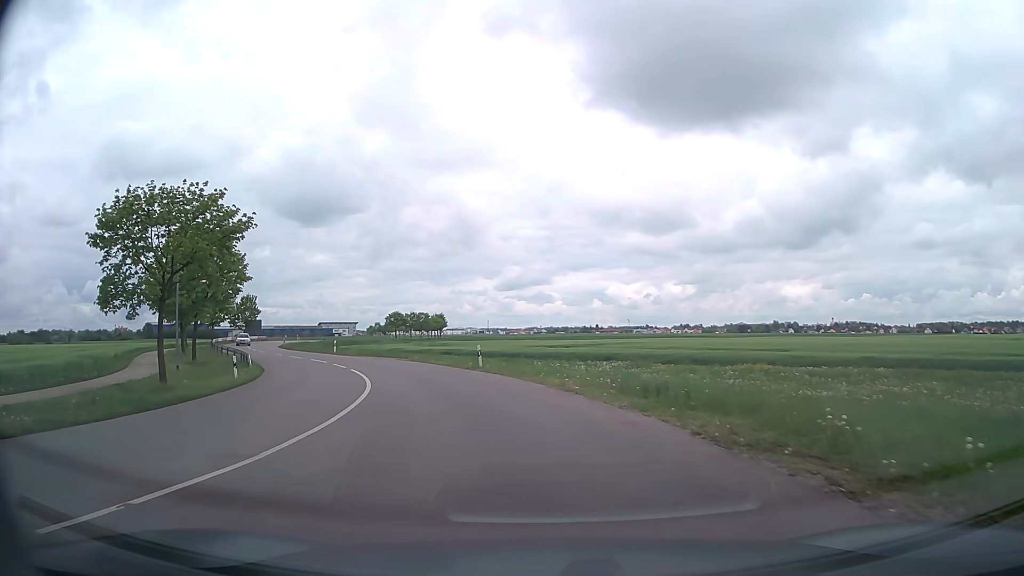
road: tertiary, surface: asphalt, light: Day
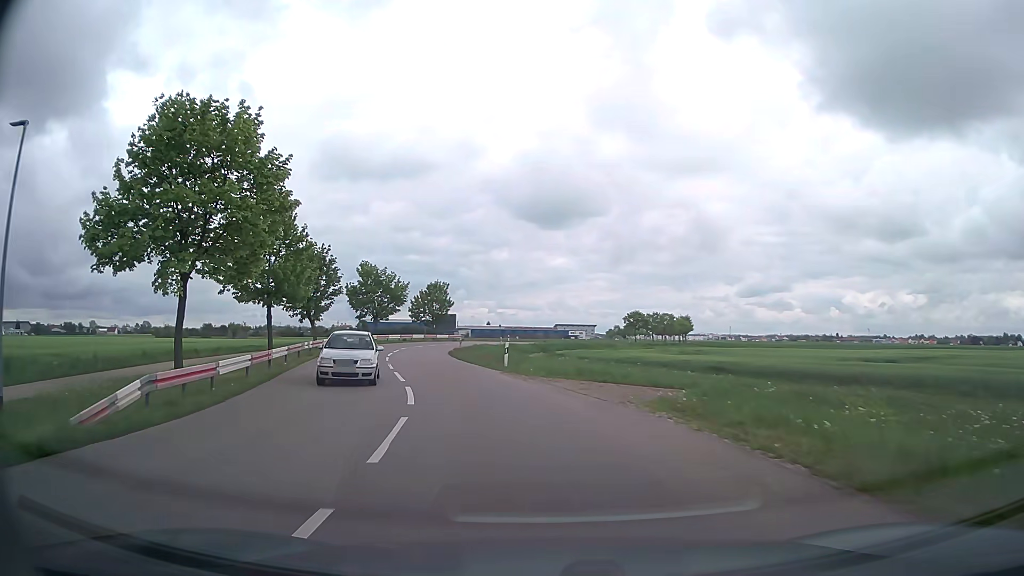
(-4.9, +26.2) m; -20°
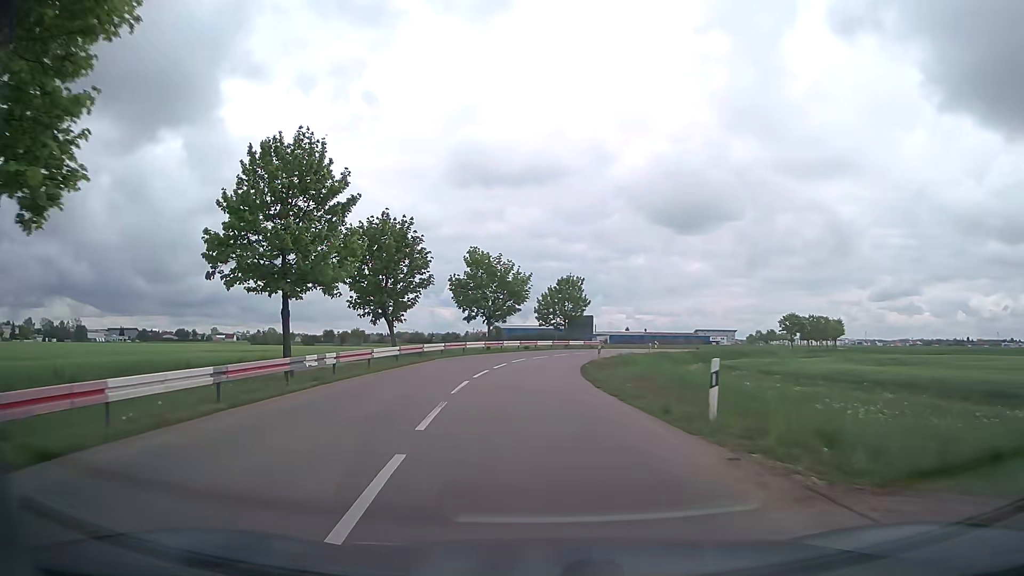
(-1.8, +16.0) m; -12°
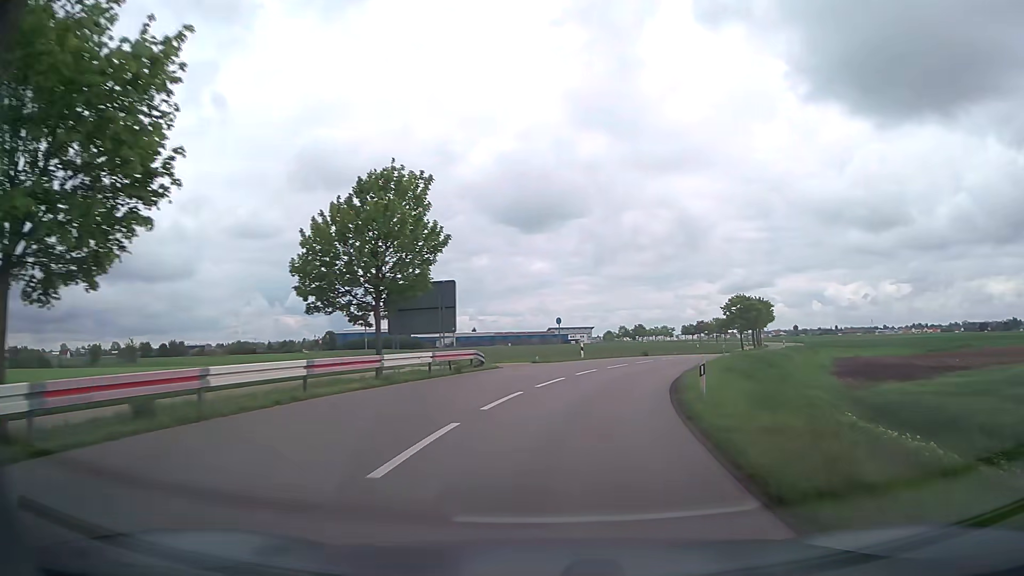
(+1.6, +45.1) m; +12°
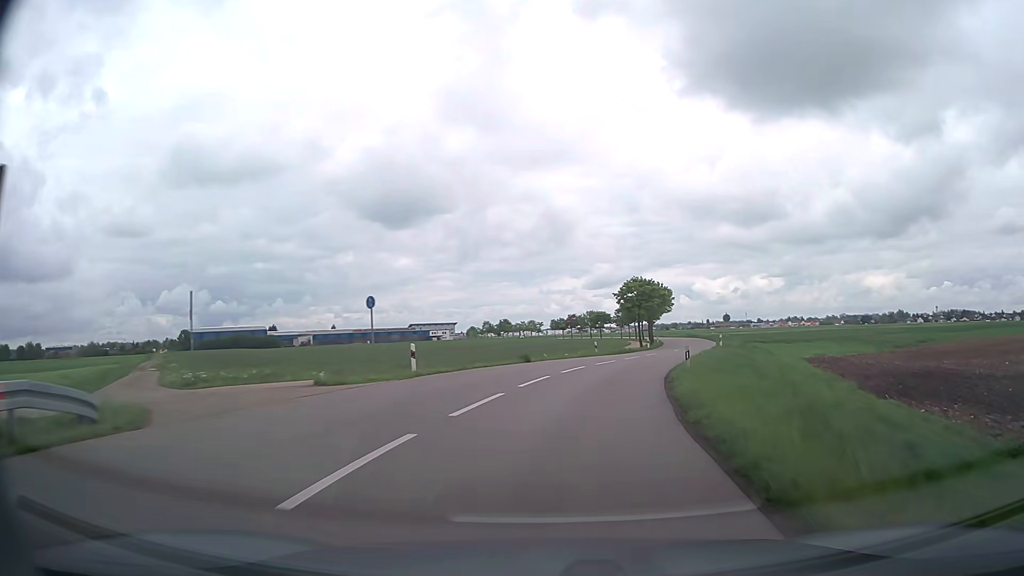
(+1.9, +19.1) m; +11°
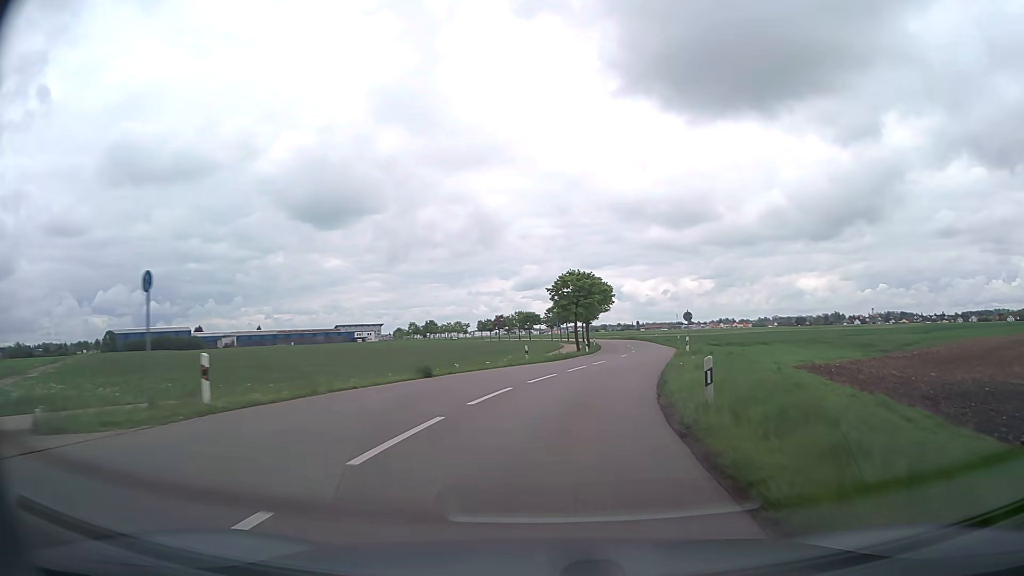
(+0.5, +9.9) m; +6°
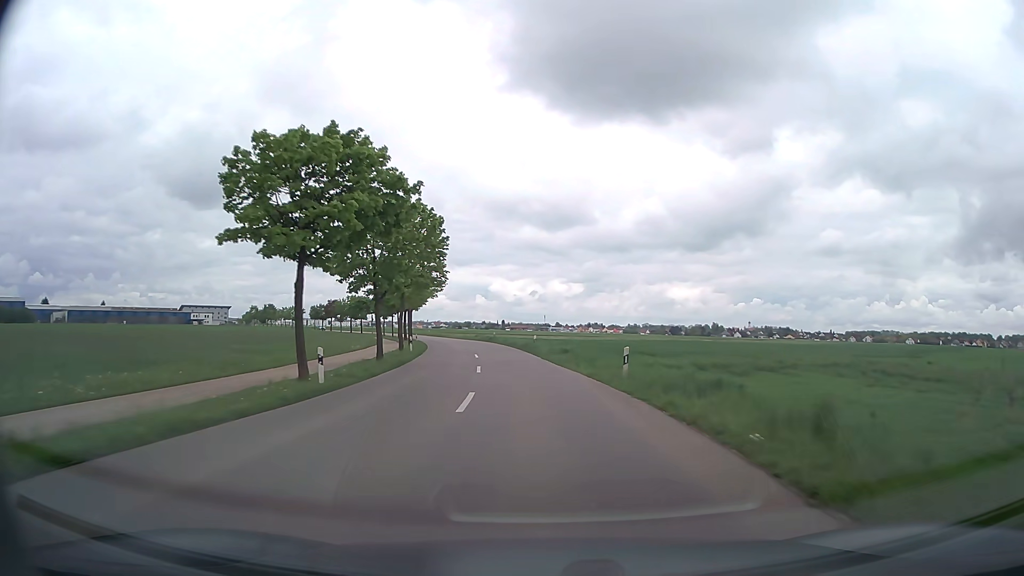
(+6.3, +42.2) m; +12°
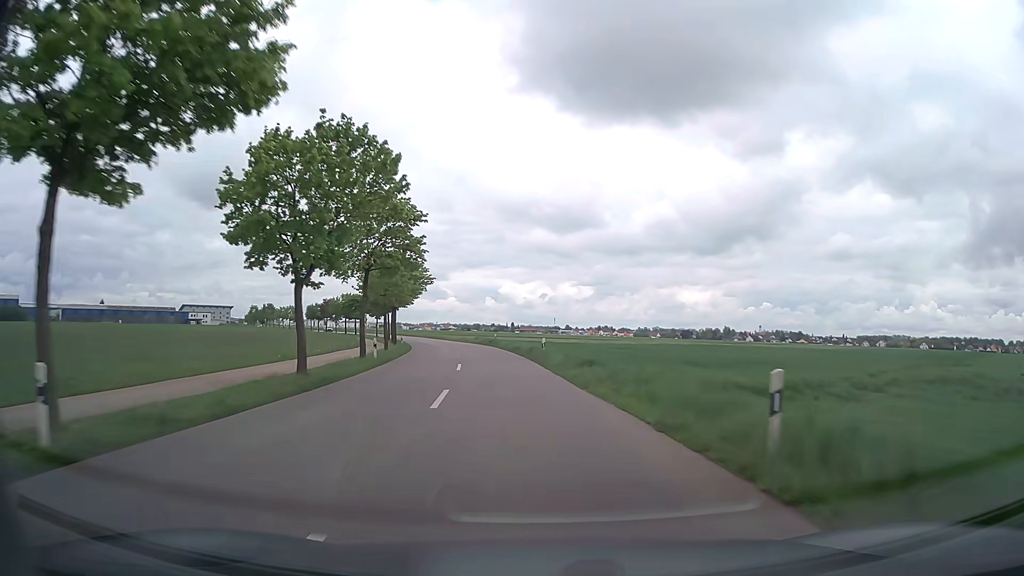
(0.0, +11.6) m; -1°
(0, +10) (-1, +20) (-1, +30) (-3, +40) (-4, +50) (-6, +60) (-9, +69) (-11, +79) (-14, +89) (-17, +98) m
